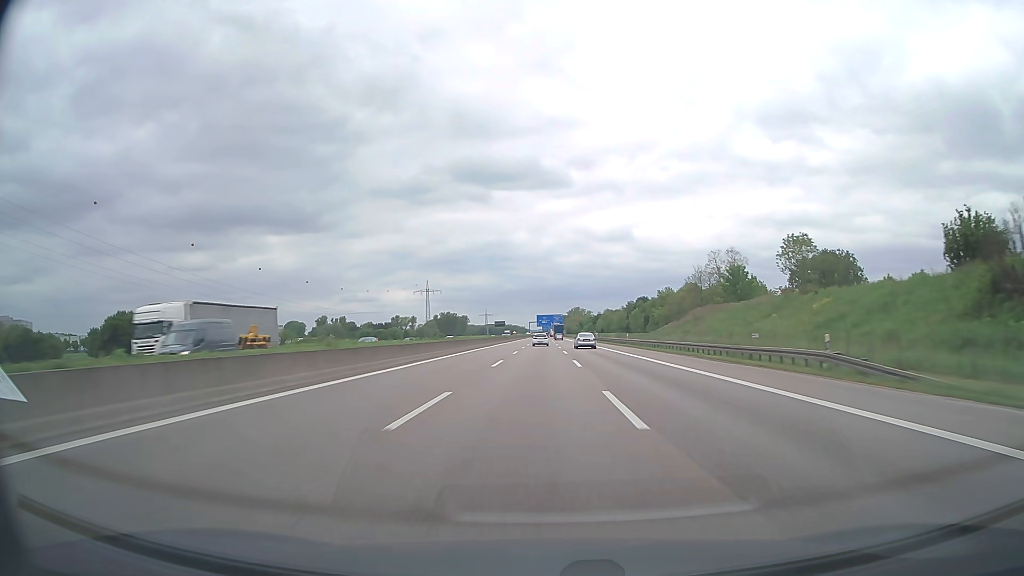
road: motorway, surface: asphalt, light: Day
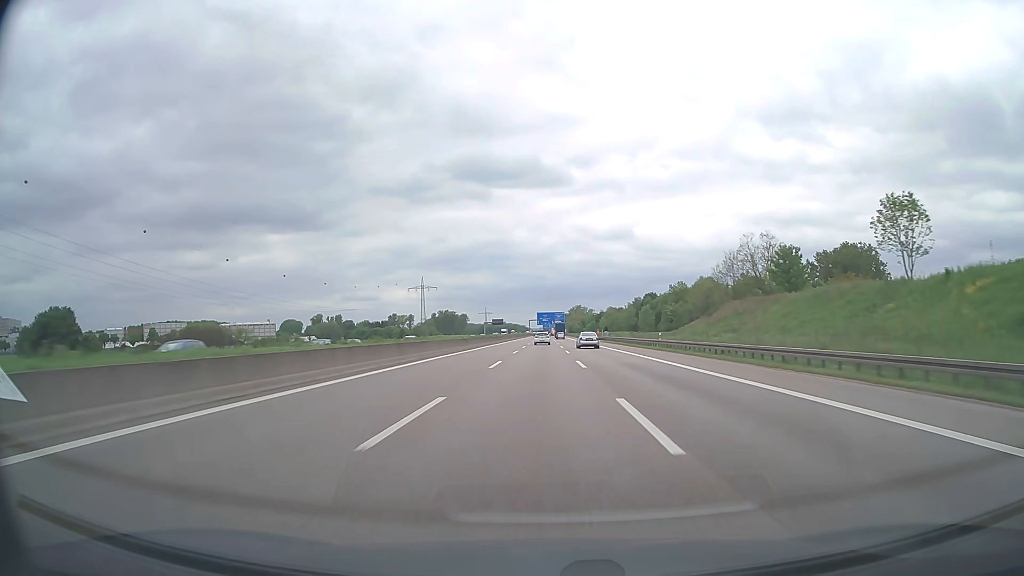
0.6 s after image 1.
(0.0, +20.1) m; 0°
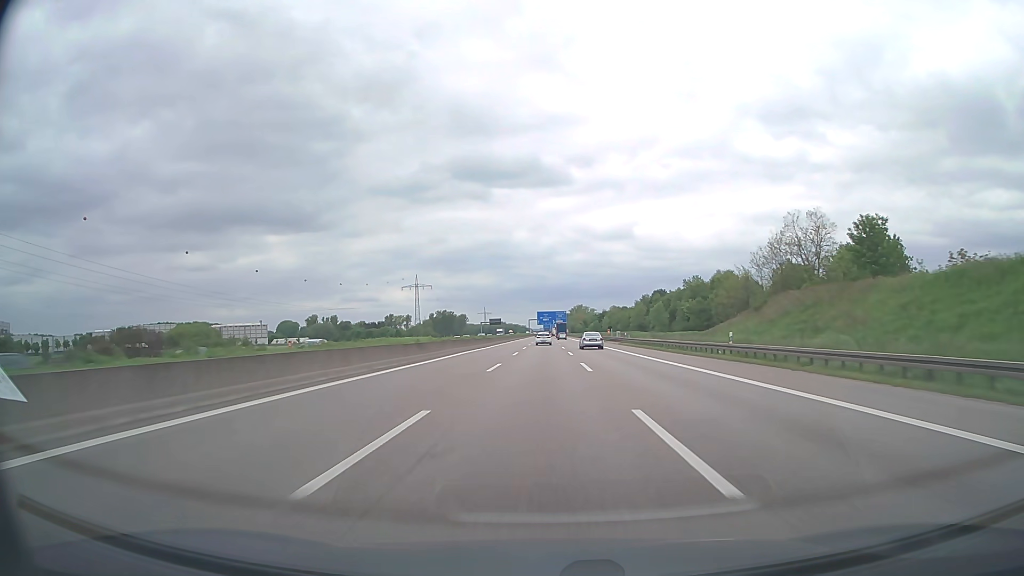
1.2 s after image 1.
(0.0, +20.1) m; 0°
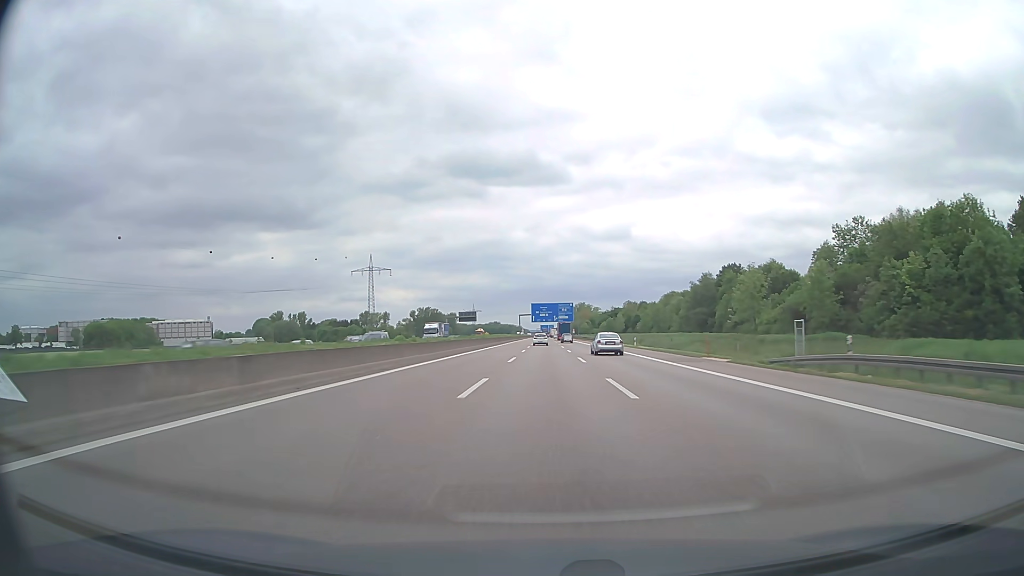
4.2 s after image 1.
(0.0, +100.1) m; 0°
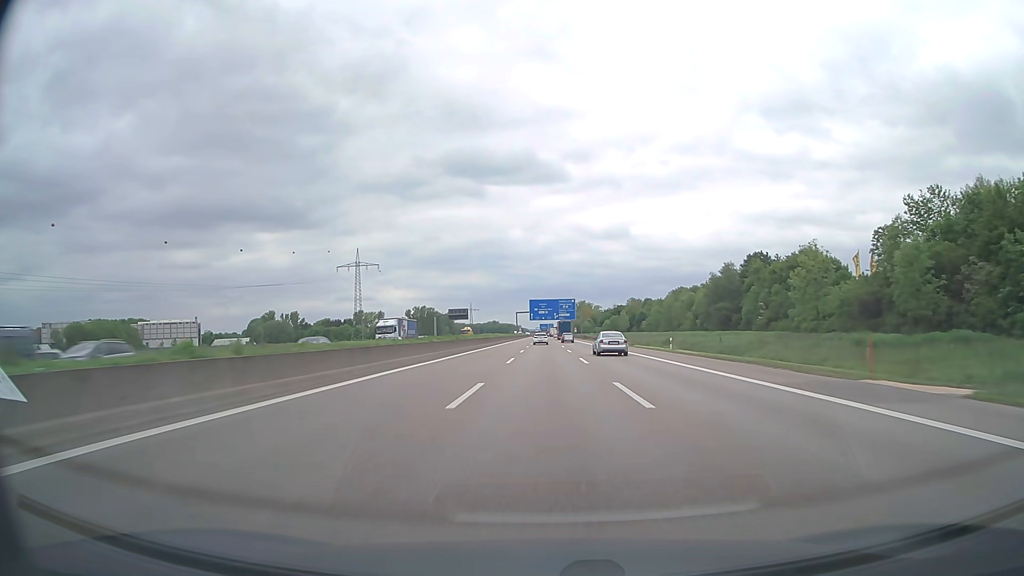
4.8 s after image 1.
(0.0, +19.9) m; 0°
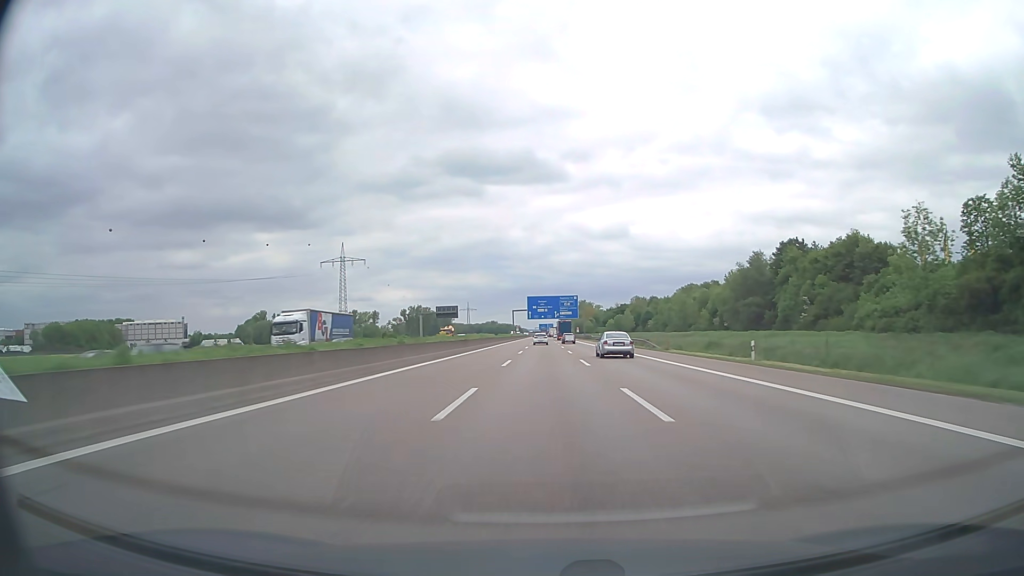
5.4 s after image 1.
(0.0, +19.9) m; 0°
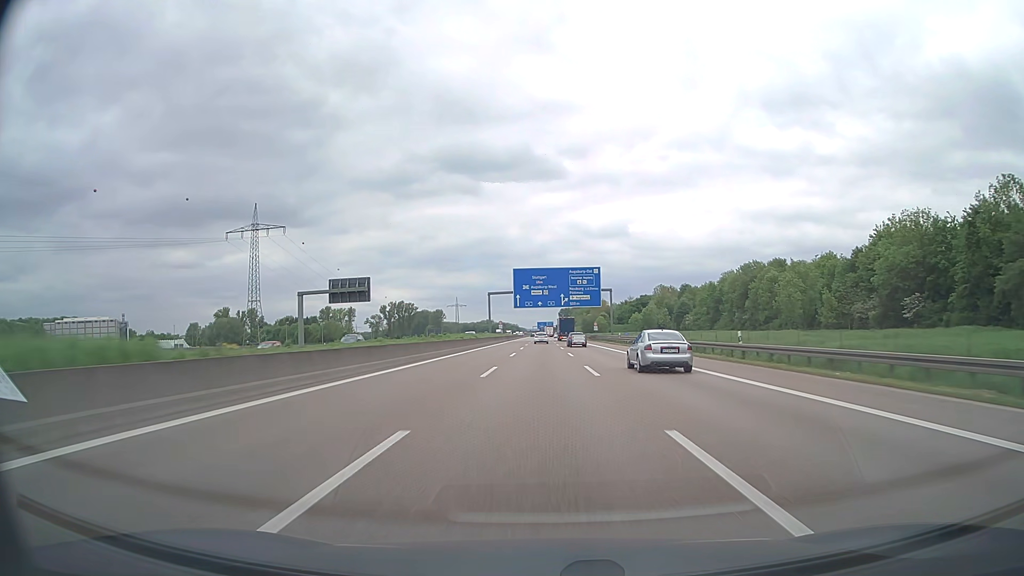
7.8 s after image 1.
(+0.1, +79.5) m; 0°
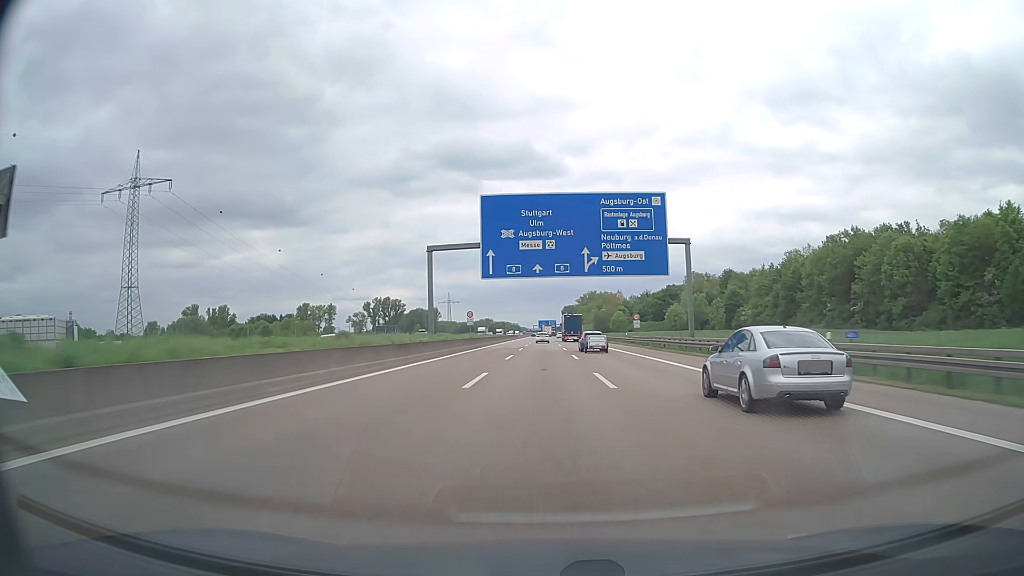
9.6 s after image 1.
(-0.1, +59.1) m; 0°
(0, +10) (0, +20) (0, +30) (0, +40) (0, +50) (0, +60) (0, +70) (0, +80) (0, +90) (0, +100) m
